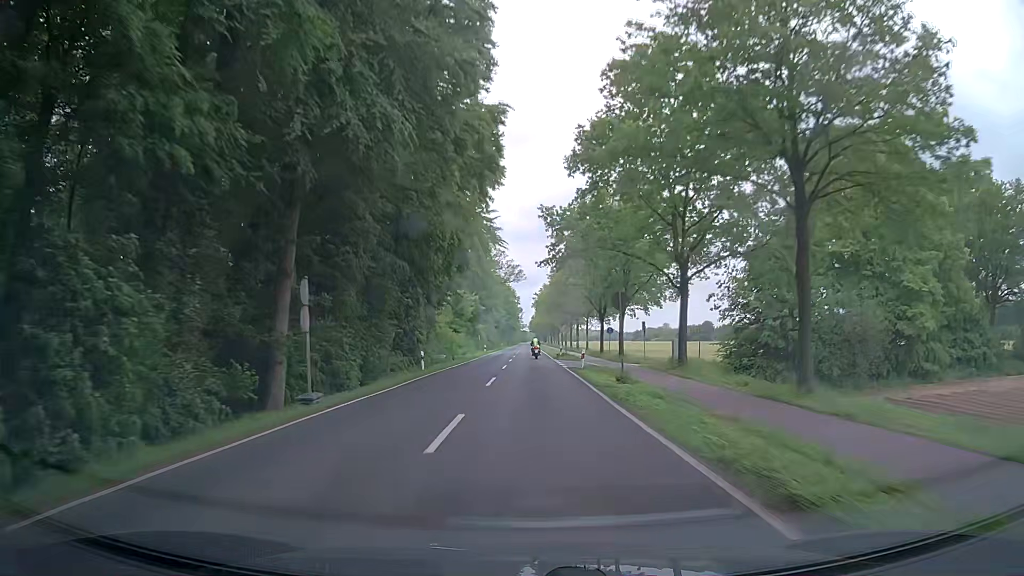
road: secondary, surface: asphalt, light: Day
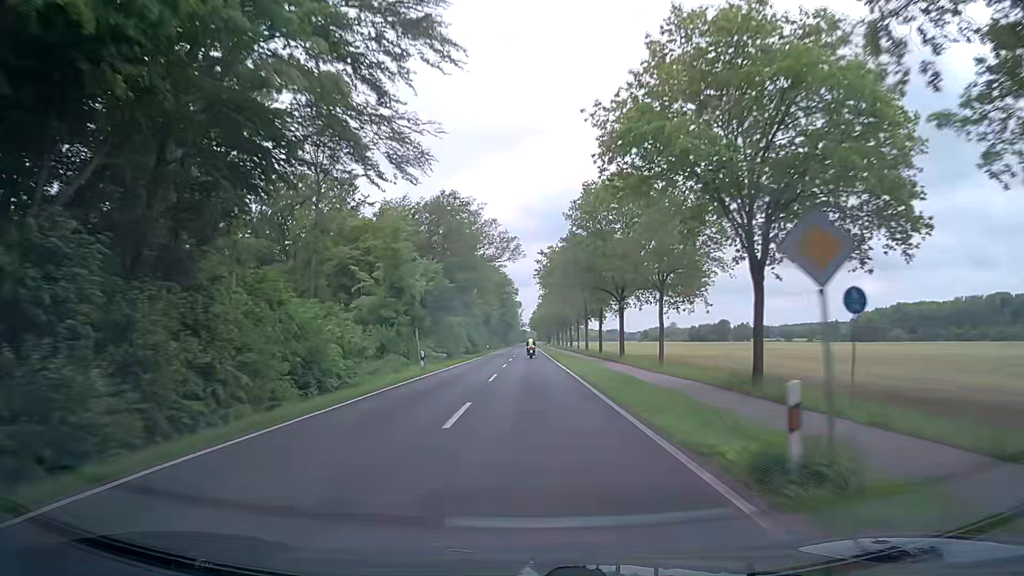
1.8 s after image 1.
(-0.1, +45.9) m; 0°
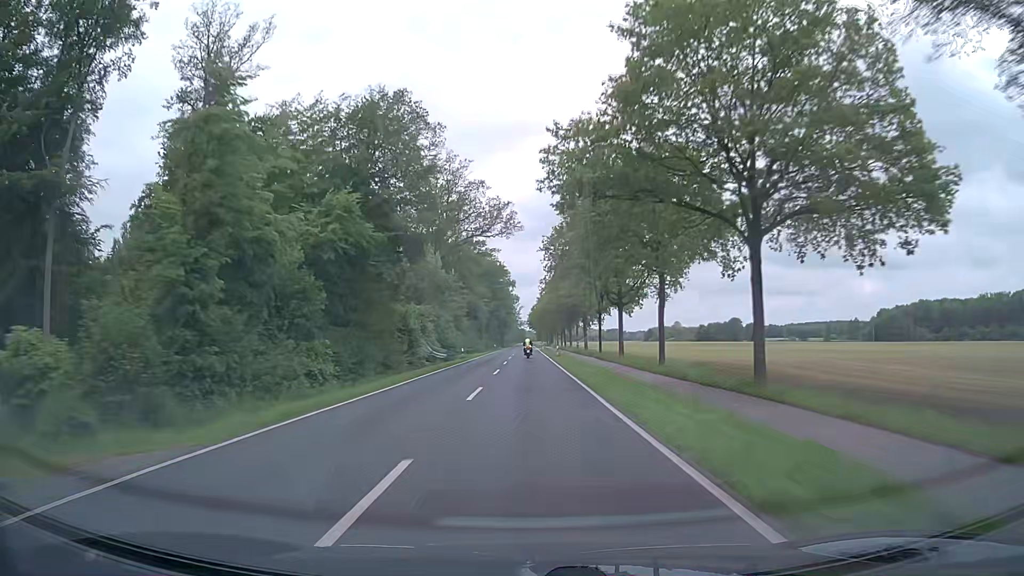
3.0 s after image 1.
(+0.1, +31.0) m; 0°
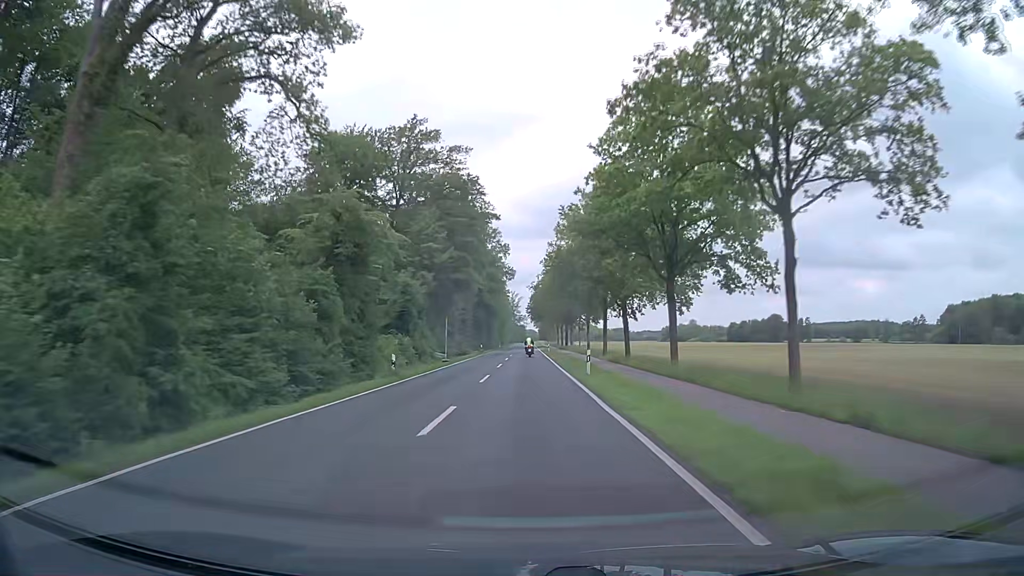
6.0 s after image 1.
(+0.3, +78.1) m; 0°
